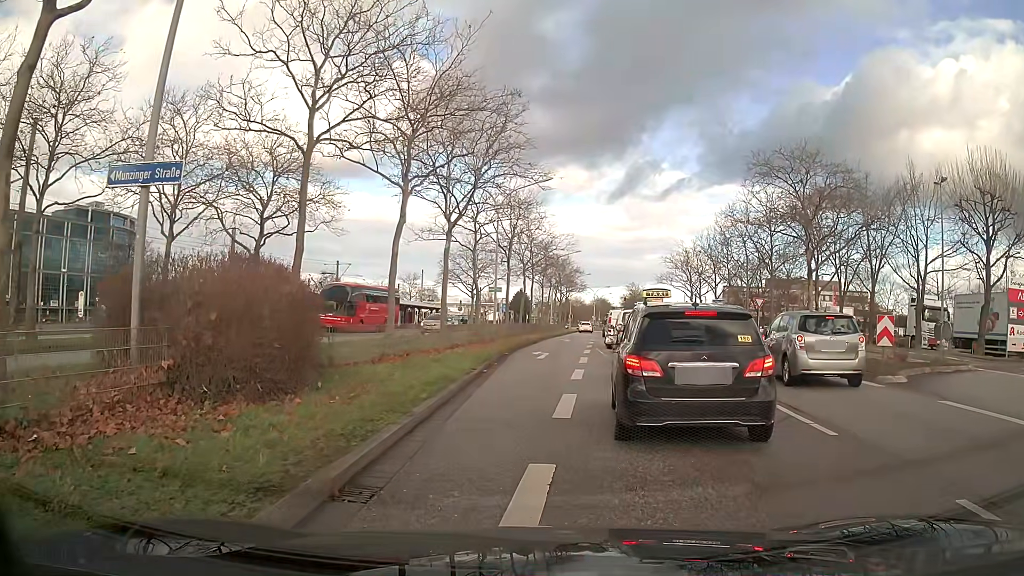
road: primary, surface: asphalt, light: Day
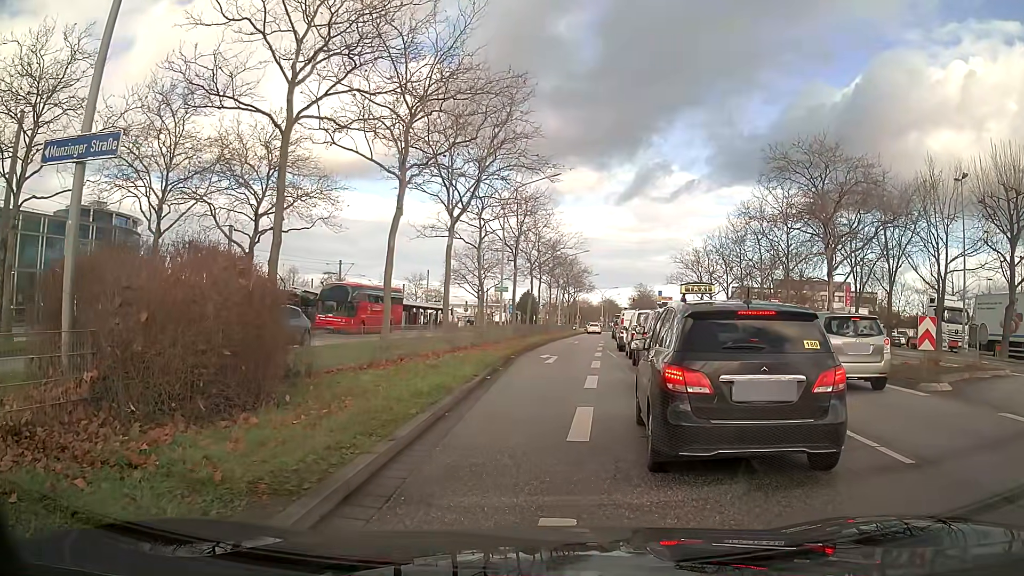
(0.0, +1.7) m; 0°
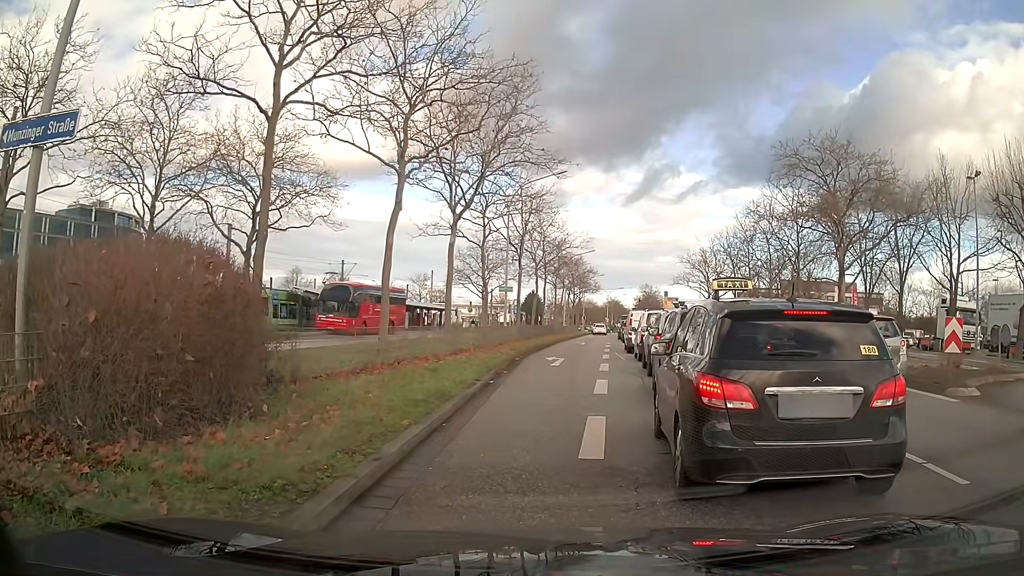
(0.0, +0.9) m; 0°
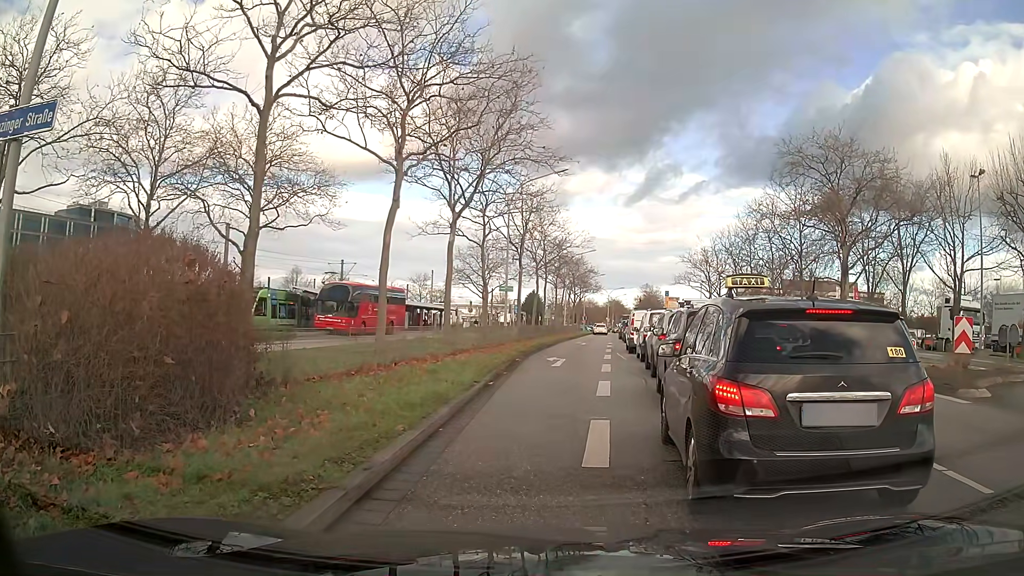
(0.0, +0.4) m; 0°
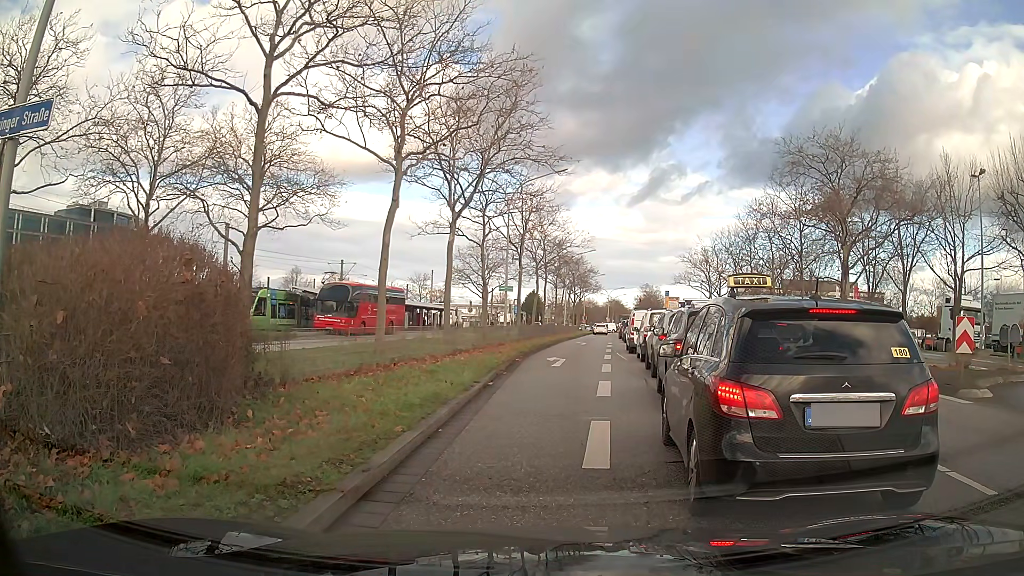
(0.0, +0.1) m; 0°
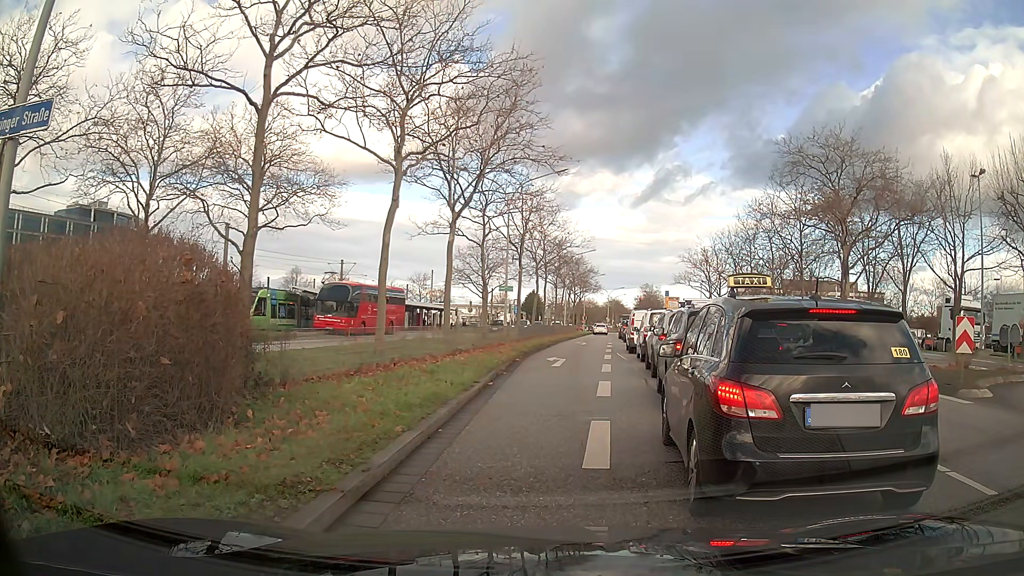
(0.0, 0.0) m; 0°
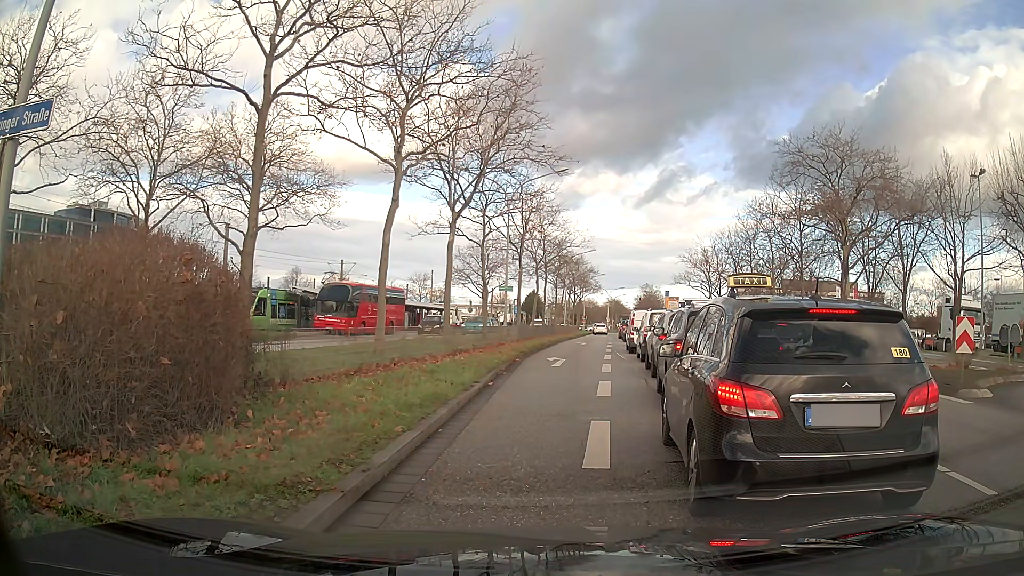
(0.0, 0.0) m; 0°
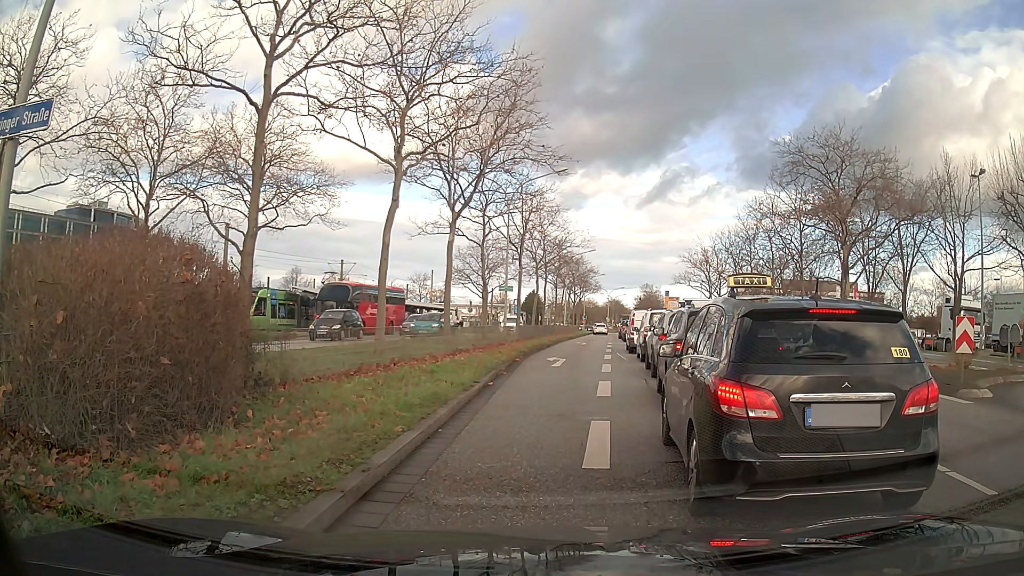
(0.0, 0.0) m; 0°
(0, +10) (+1, +20) (+1, +30) (+2, +40) (+3, +50) (+5, +60) (+6, +70) (+7, +80) (+8, +90) (+9, +99) m
